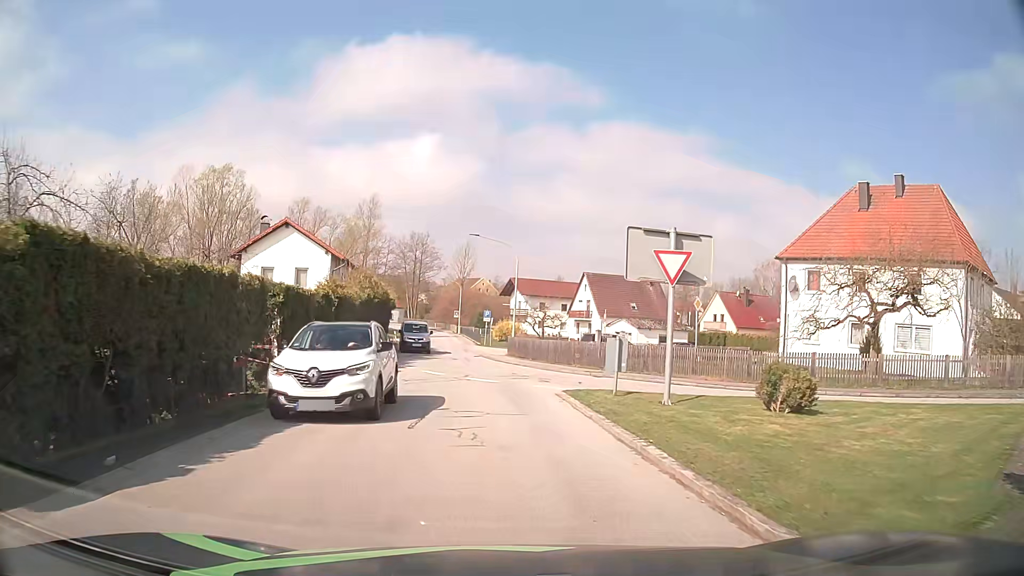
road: tertiary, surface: asphalt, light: Day
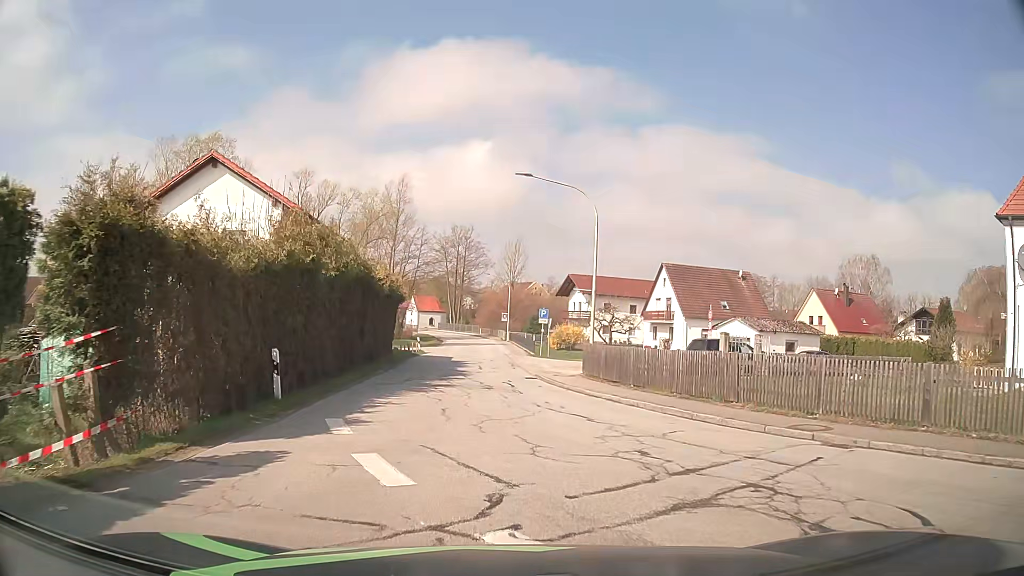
(-0.6, +16.3) m; -4°
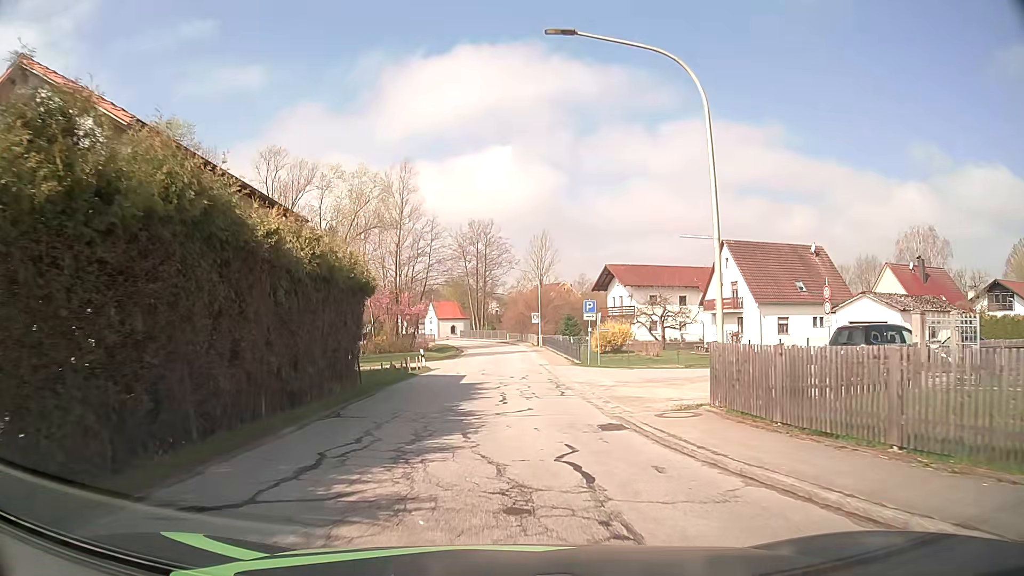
(-0.2, +12.7) m; -2°
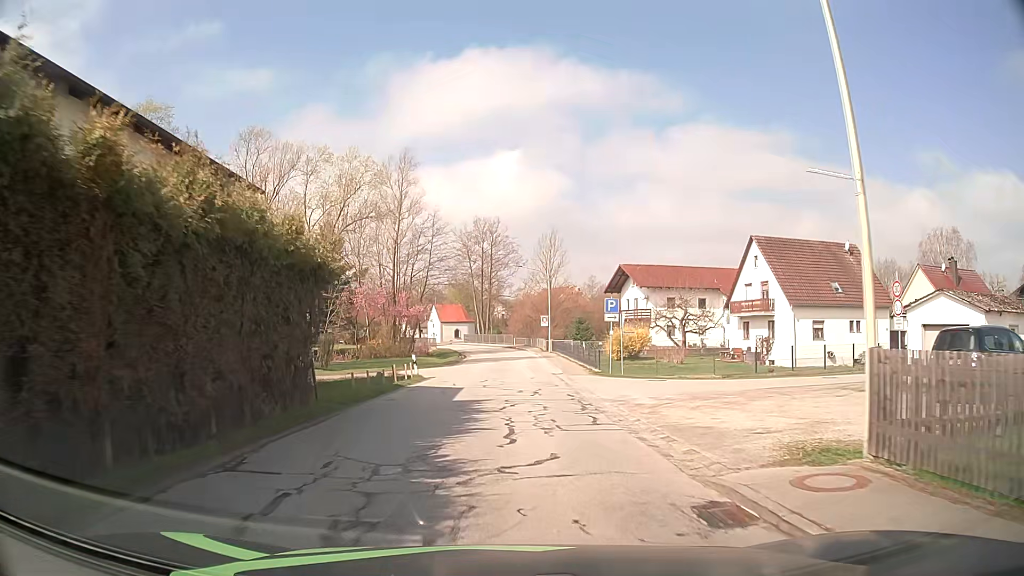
(0.0, +5.3) m; -1°
(0, +10) (0, +20) (0, +30) (+1, +40) (+1, +50) (+1, +60) (-1, +70) (-3, +80) (-7, +89) (-11, +98) m
